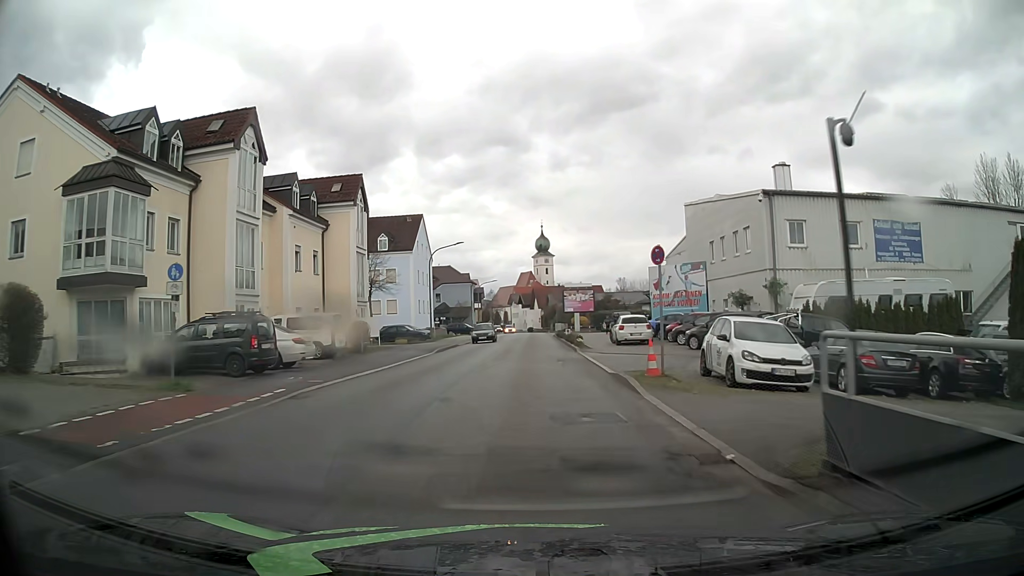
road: unclassified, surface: asphalt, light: Day
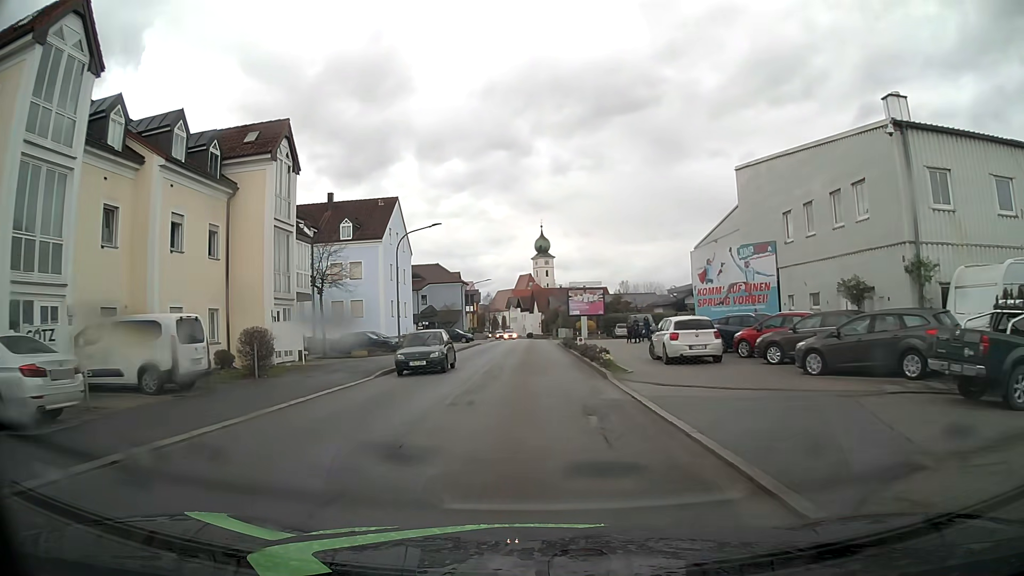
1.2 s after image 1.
(0.0, +12.3) m; 0°
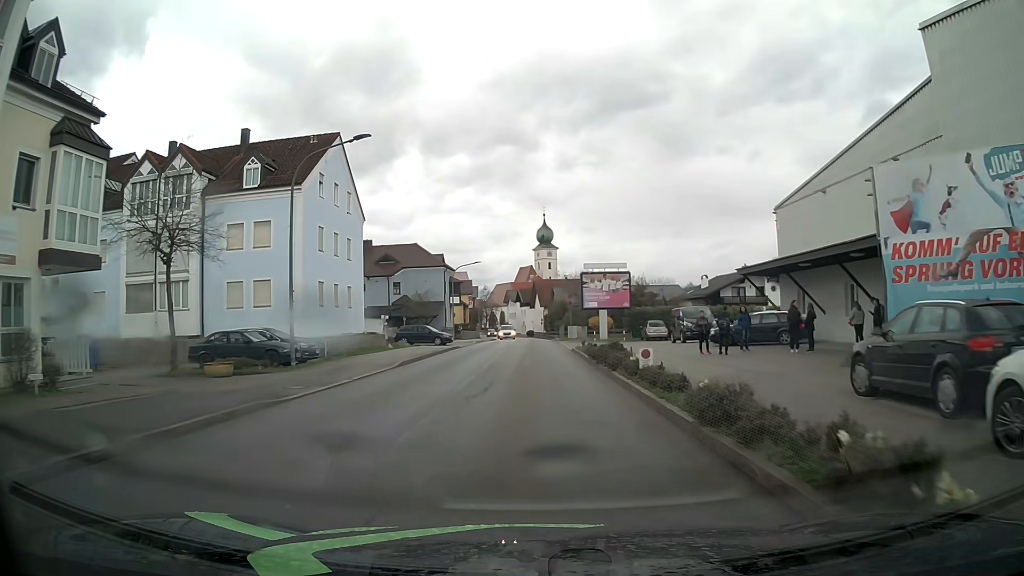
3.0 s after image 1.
(0.0, +18.3) m; 0°
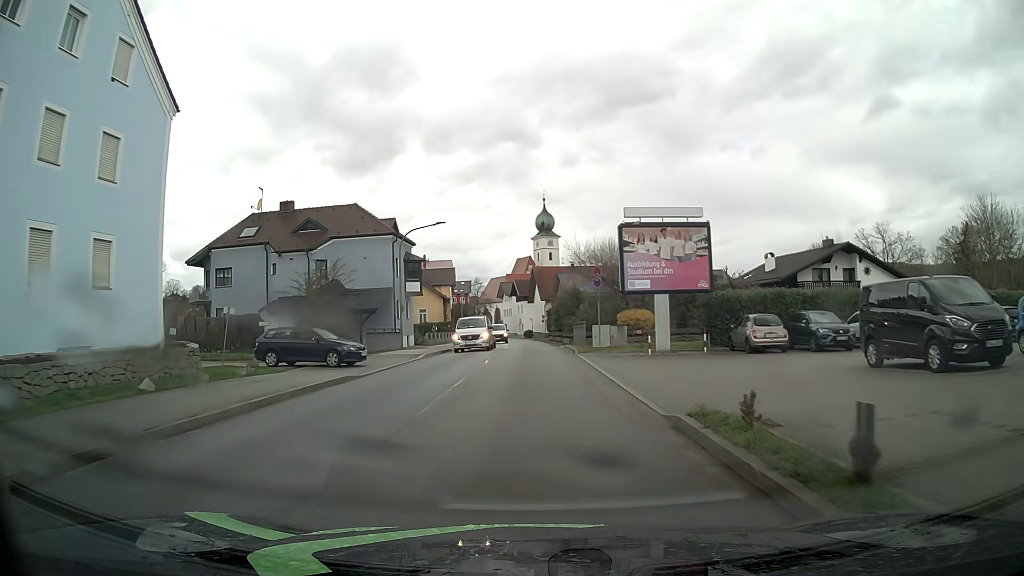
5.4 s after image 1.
(+0.3, +24.7) m; +1°
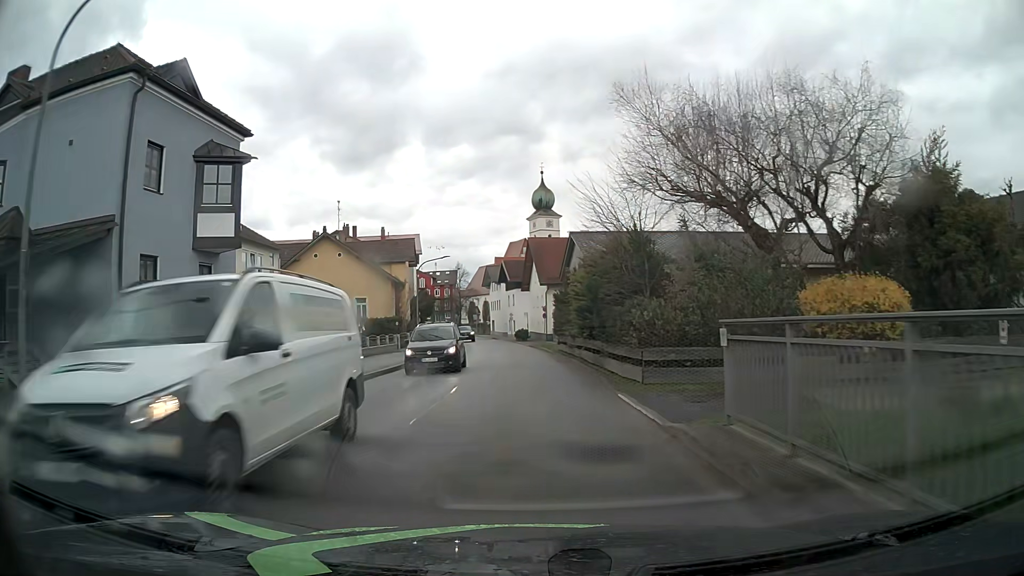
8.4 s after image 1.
(0.0, +31.1) m; 0°
